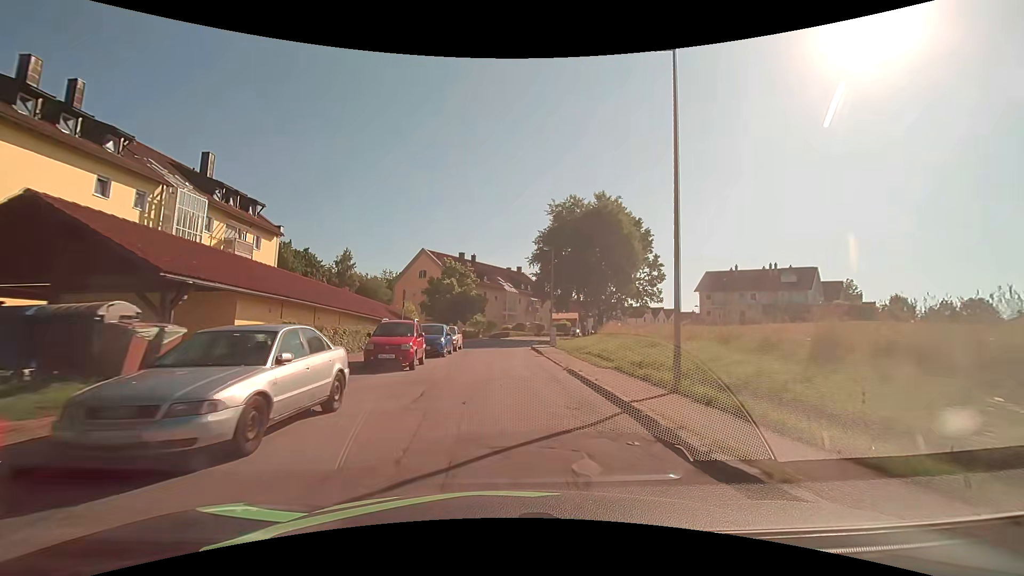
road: unclassified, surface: asphalt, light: Day
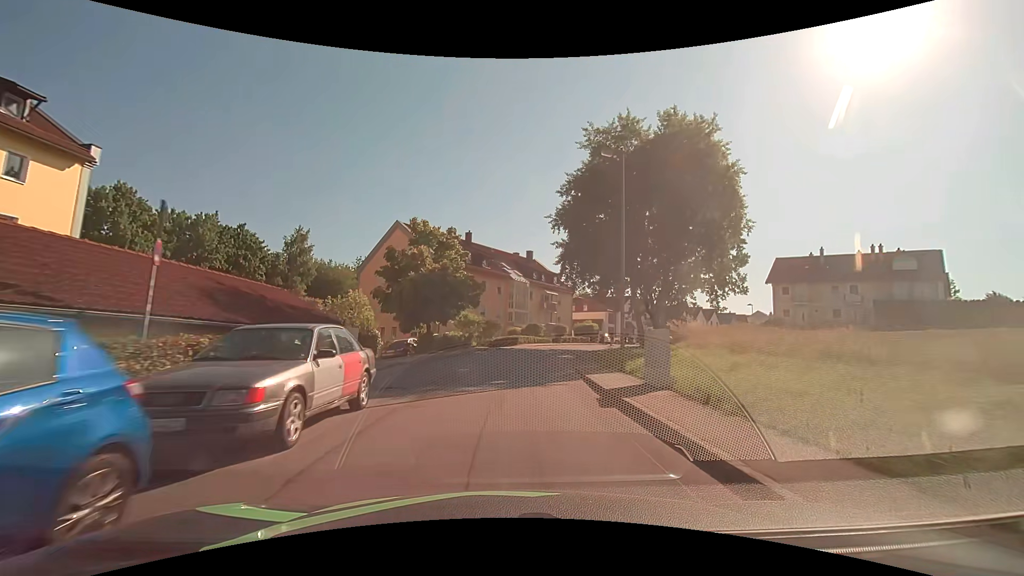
(-0.3, +22.3) m; -1°
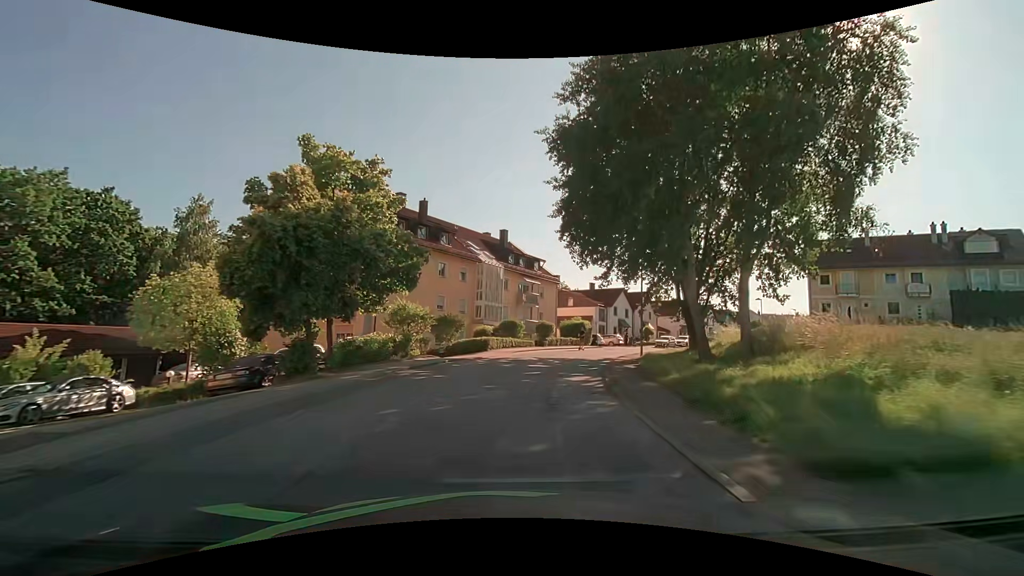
(+0.3, +15.0) m; +3°
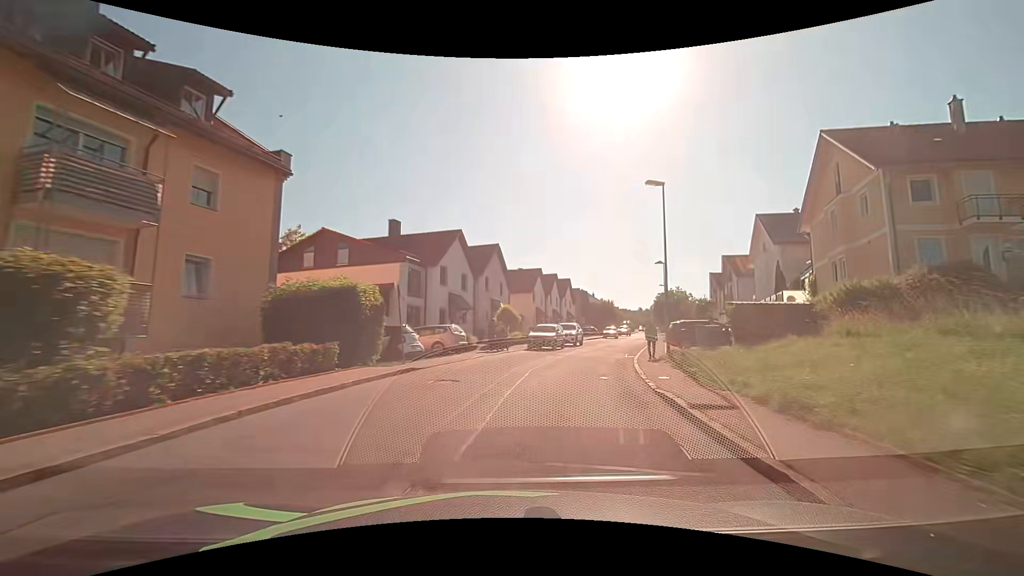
(+6.2, +37.0) m; +21°
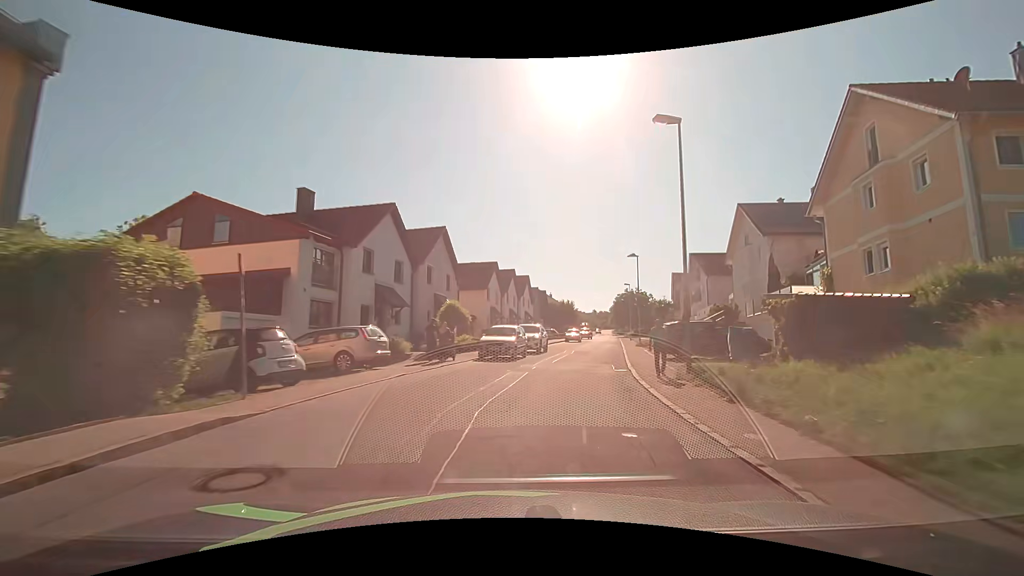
(+0.4, +7.5) m; +5°
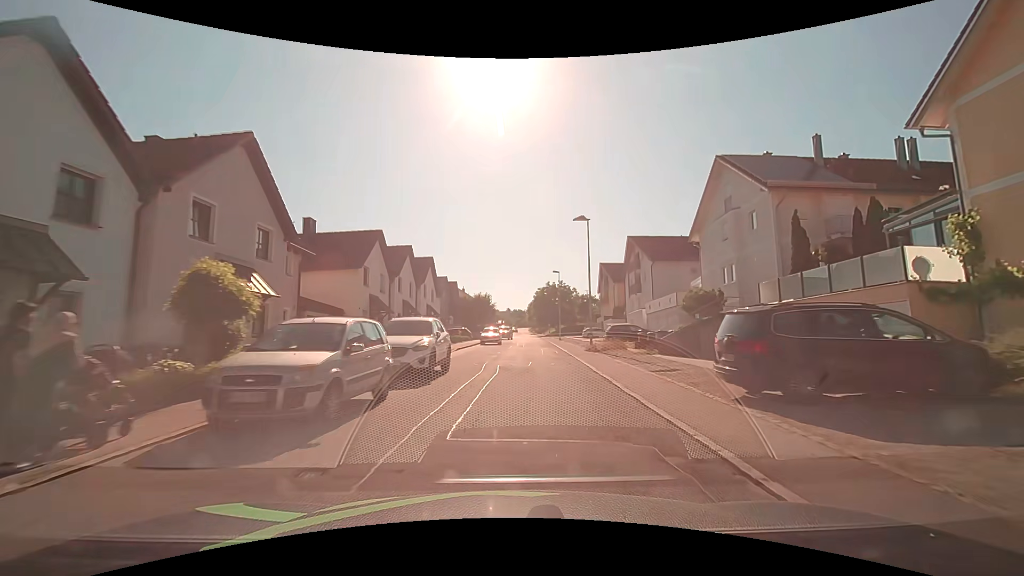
(+1.5, +15.0) m; +11°
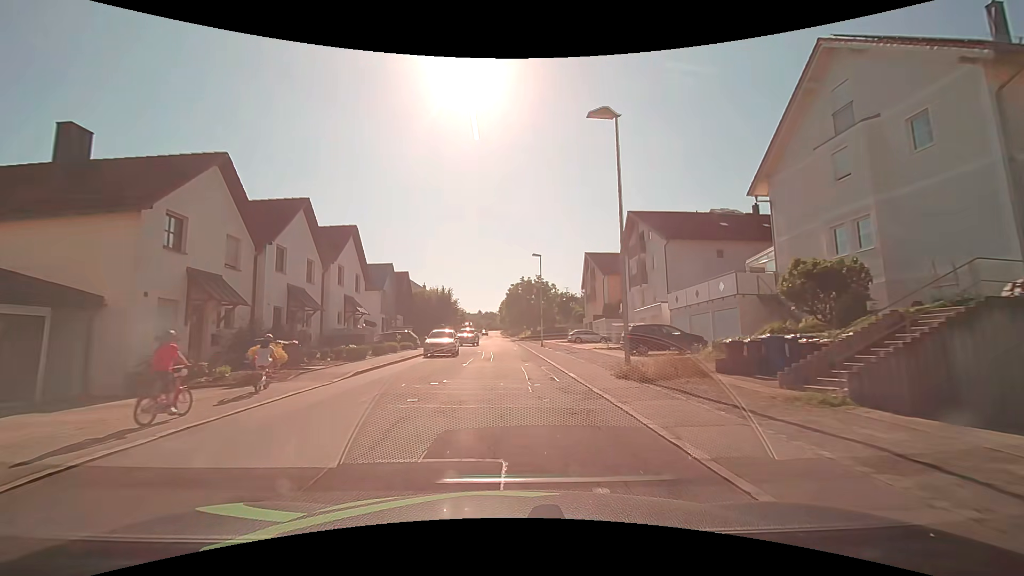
(+0.6, +15.2) m; +4°
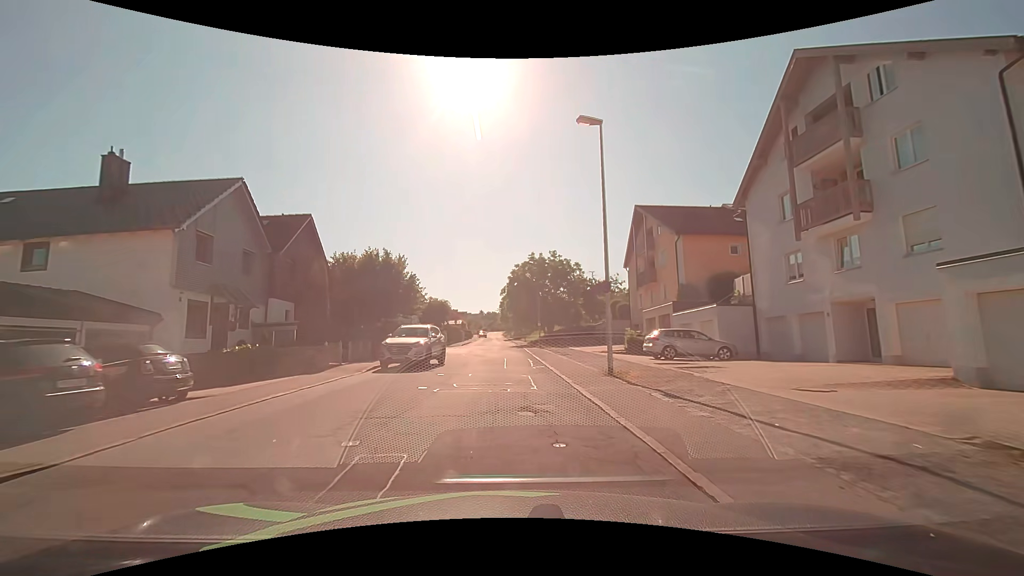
(-0.1, +28.2) m; -1°
(0, +10) (0, +20) (0, +30) (0, +40) (-6, +46) (-16, +45) (-26, +43) (-35, +38) (-43, +33) (-51, +27) m
